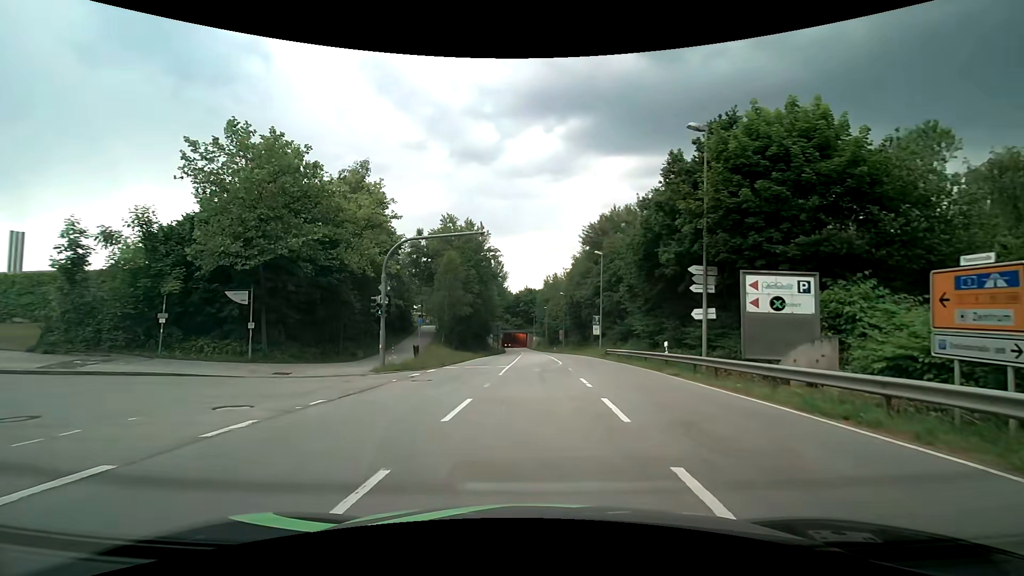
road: secondary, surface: asphalt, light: Day
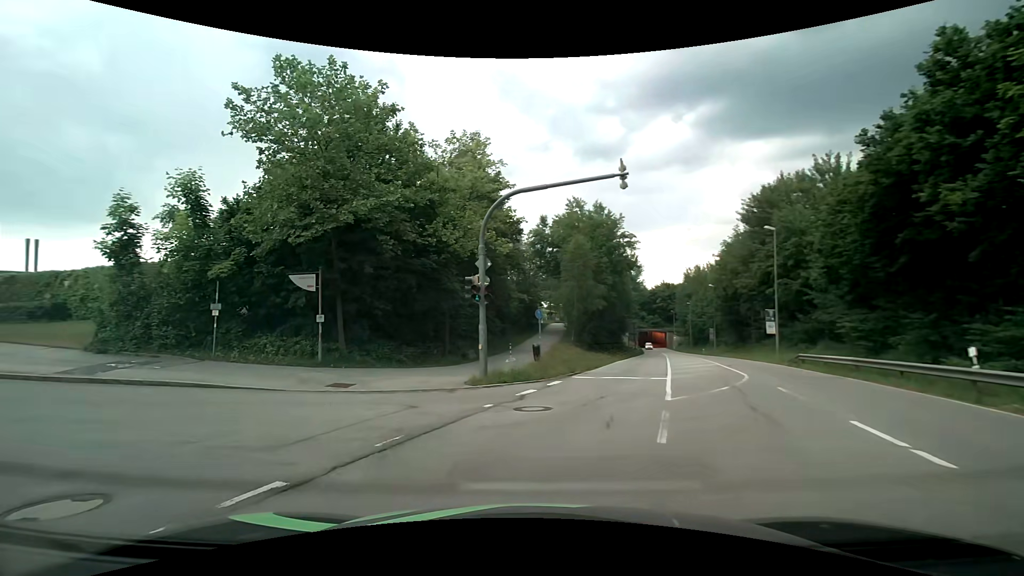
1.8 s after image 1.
(-0.6, +7.5) m; -14°
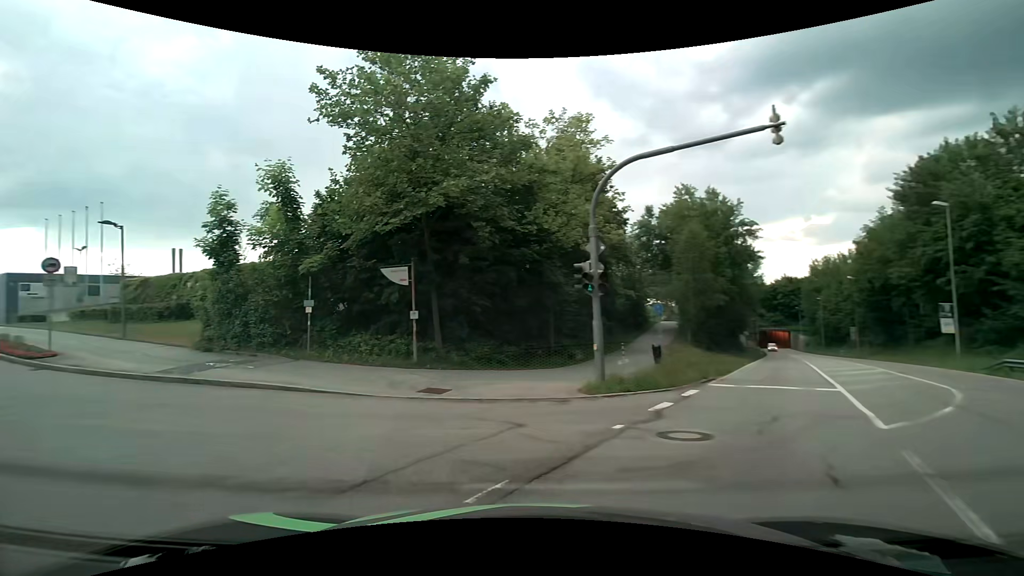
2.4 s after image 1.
(-0.2, +2.5) m; -11°
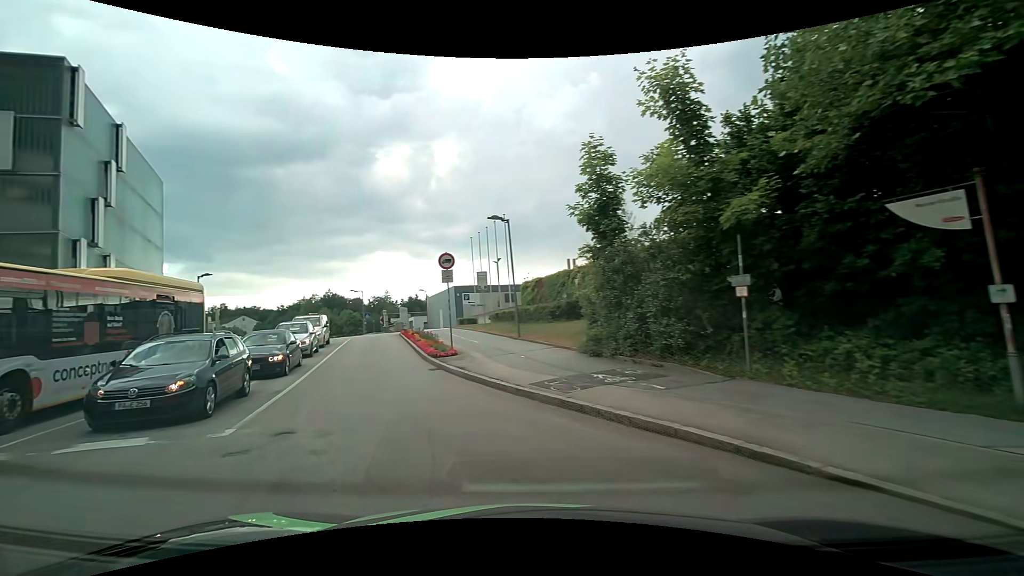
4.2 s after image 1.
(-2.7, +6.8) m; -43°
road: residential
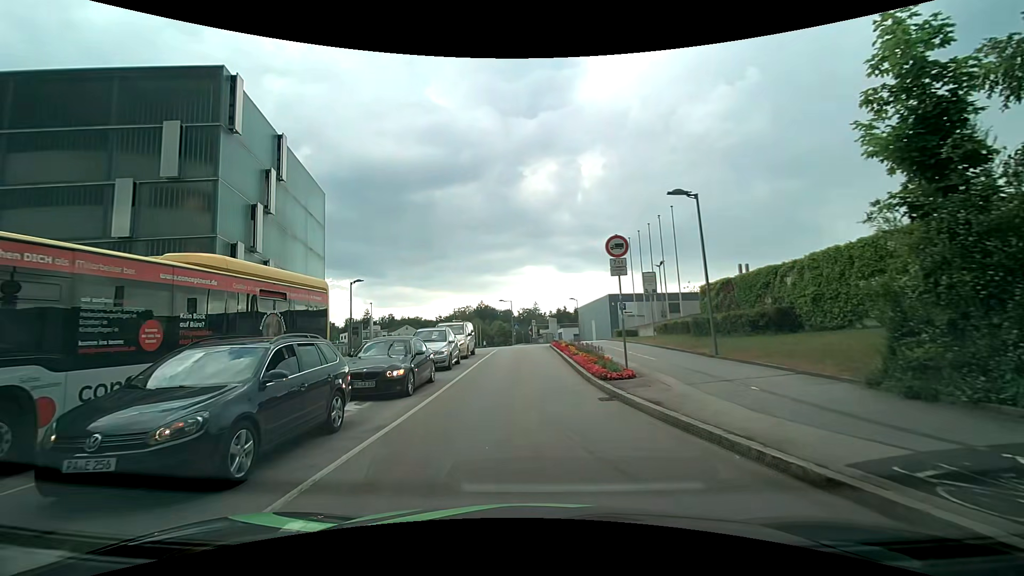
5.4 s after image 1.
(-0.9, +4.8) m; -17°
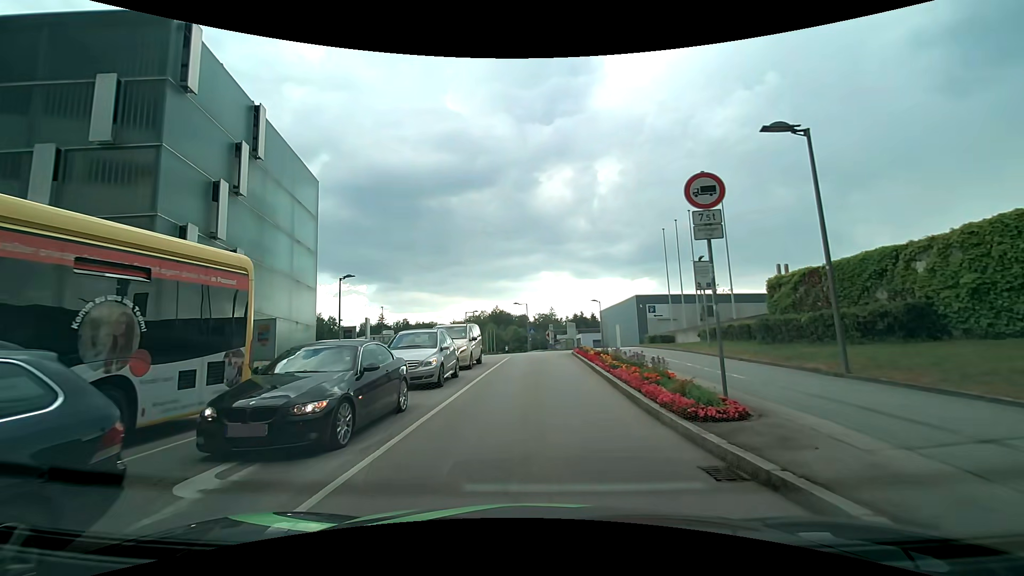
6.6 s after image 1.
(-0.1, +5.2) m; -1°
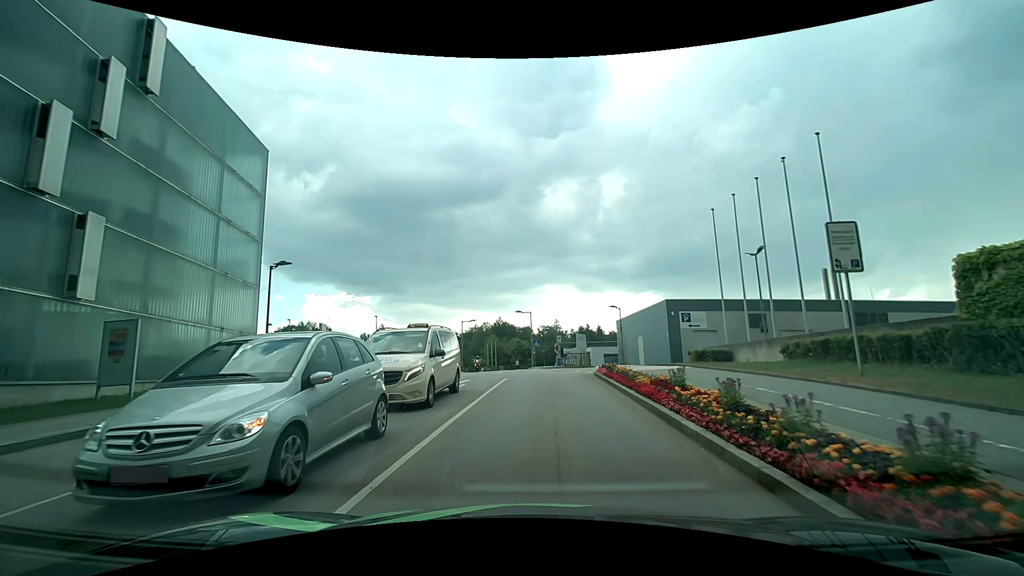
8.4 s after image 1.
(-0.1, +8.7) m; -1°
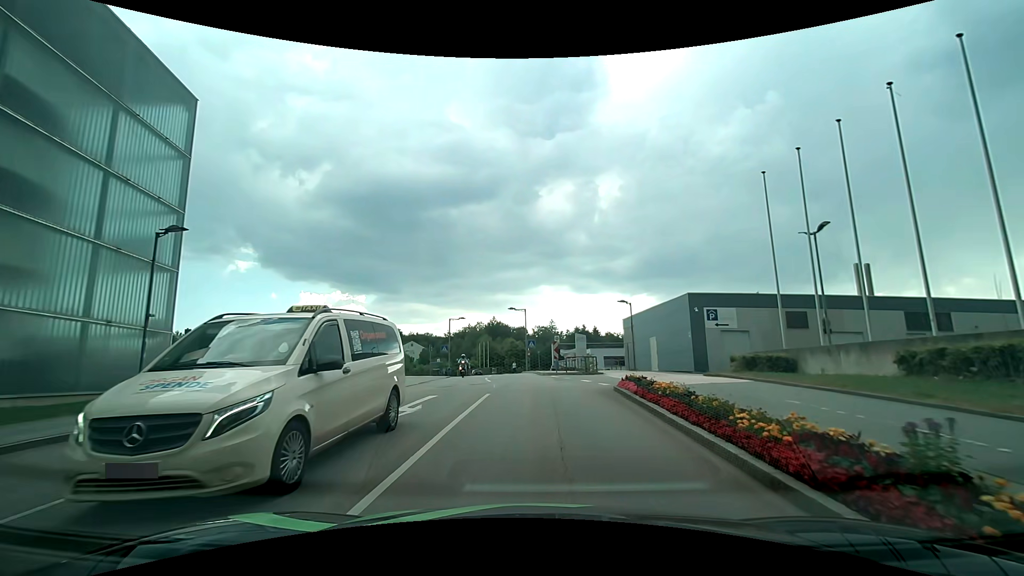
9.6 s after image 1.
(+0.1, +6.3) m; +1°
(0, +10) (0, +20) (-1, +30) (-2, +40) (-3, +50) (-4, +60) (-6, +70) (-8, +79) (-11, +89) (-14, +98) m
